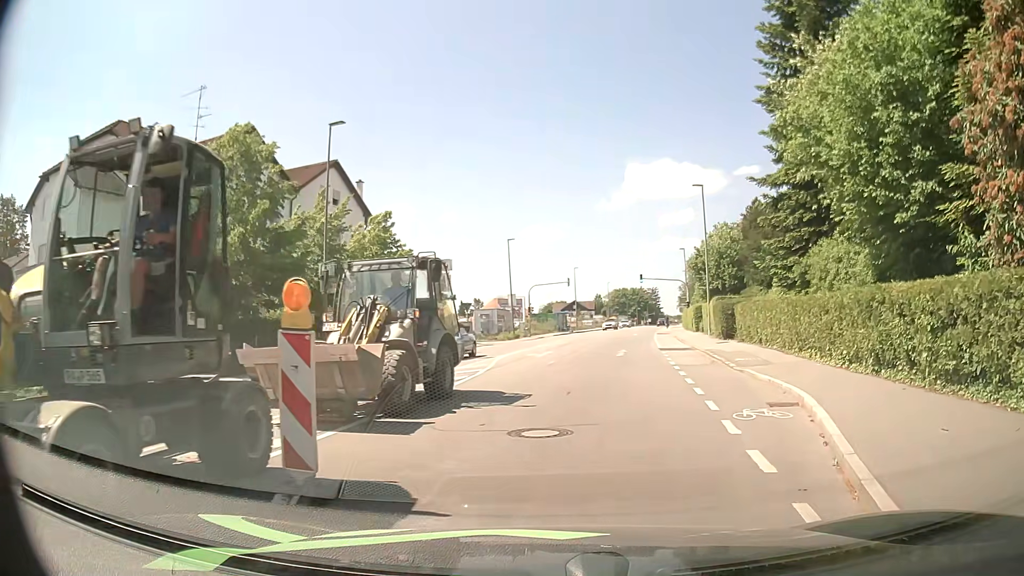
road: tertiary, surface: asphalt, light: Day
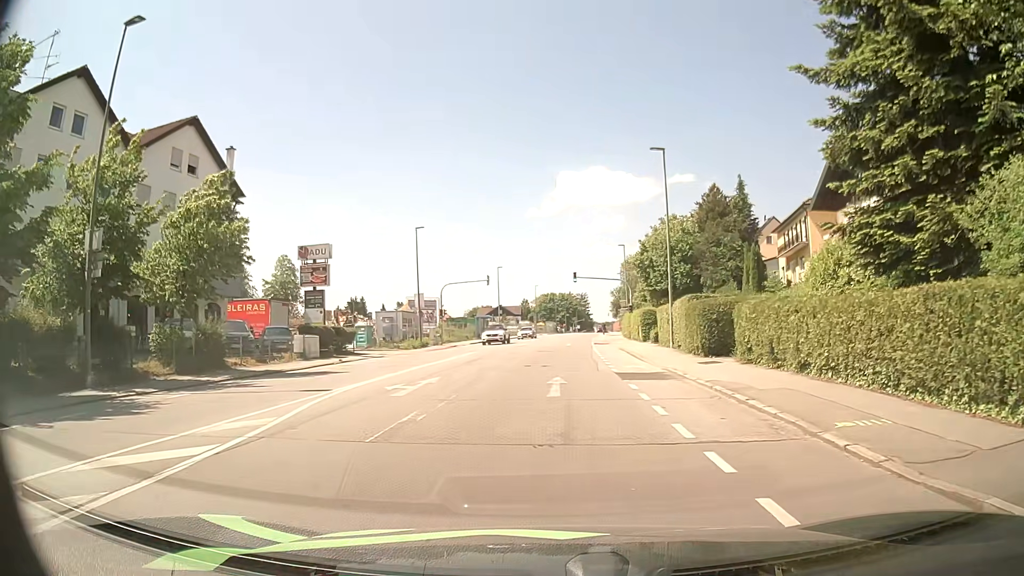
(+0.9, +12.0) m; +6°
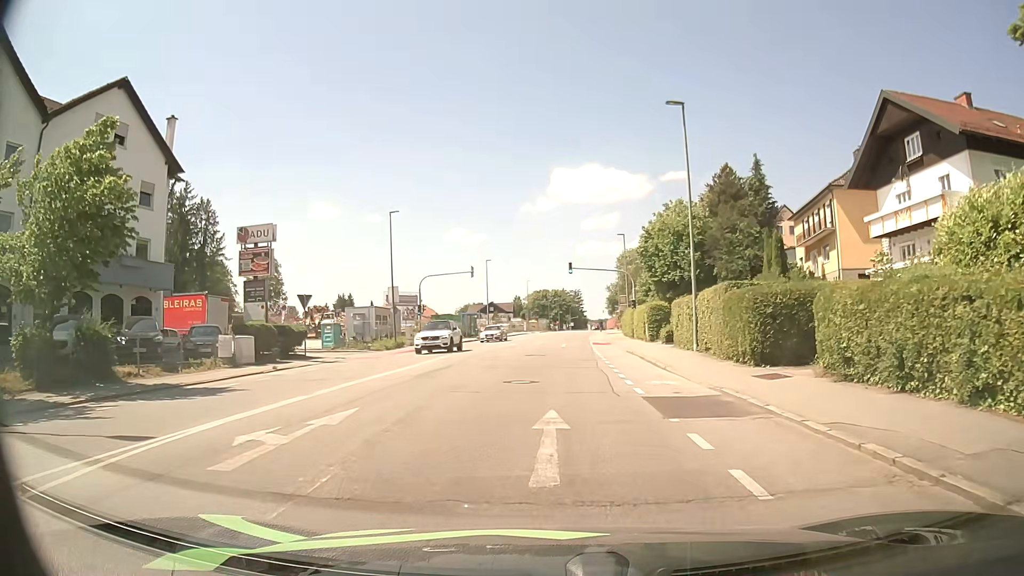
(0.0, +7.2) m; +1°
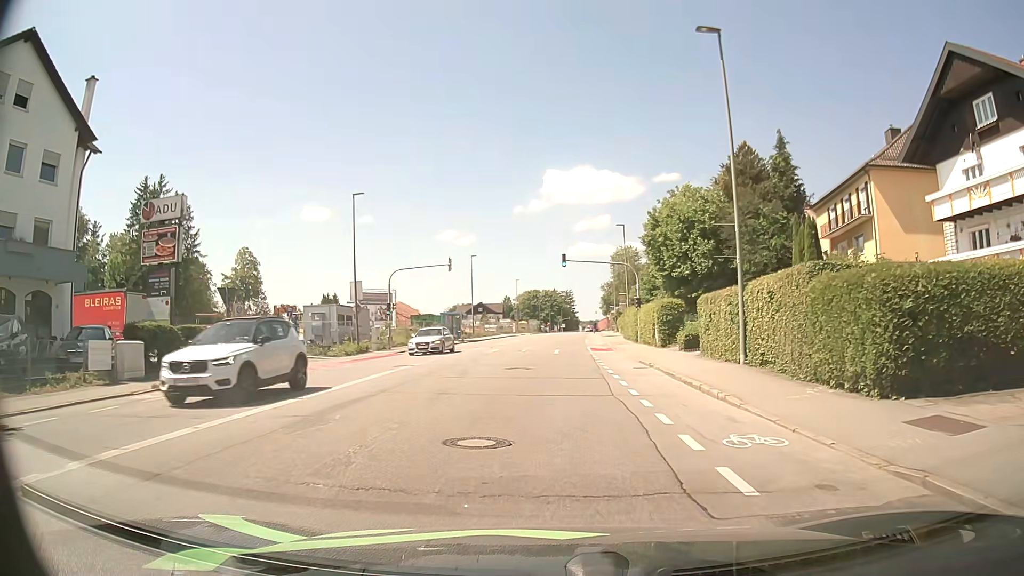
(0.0, +7.8) m; 0°
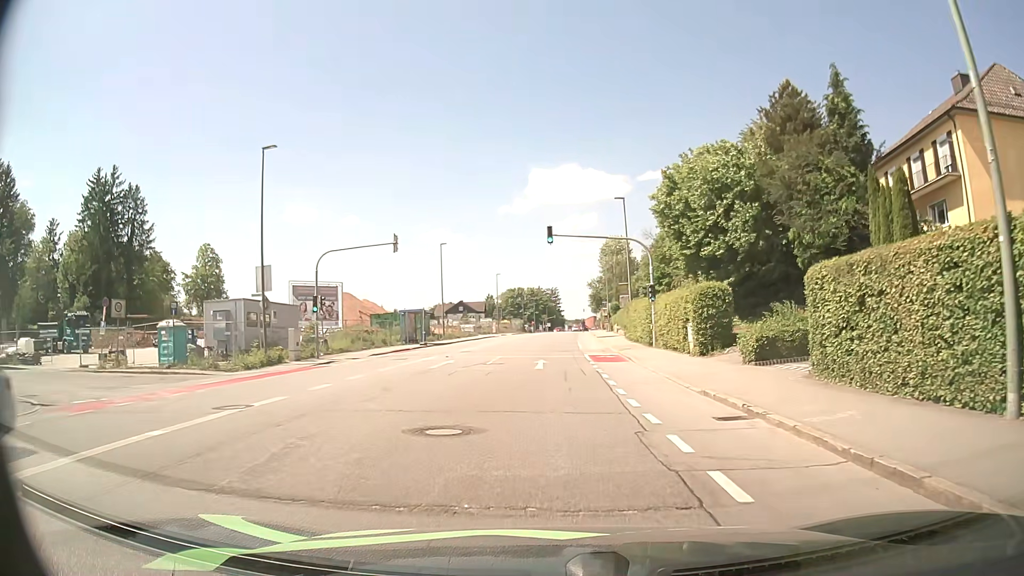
(+0.2, +12.6) m; +2°
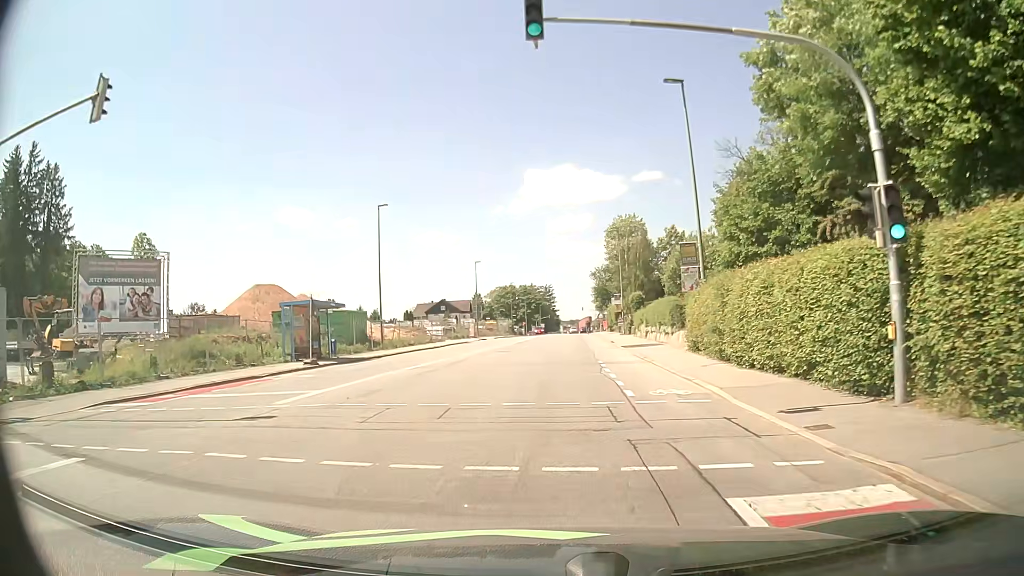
(0.0, +24.8) m; 0°
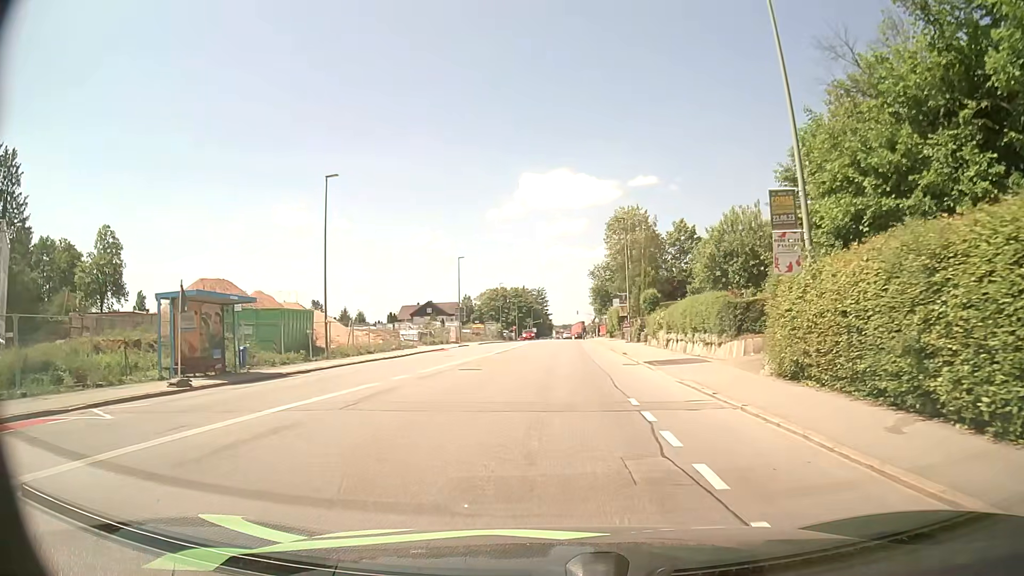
(0.0, +10.7) m; 0°
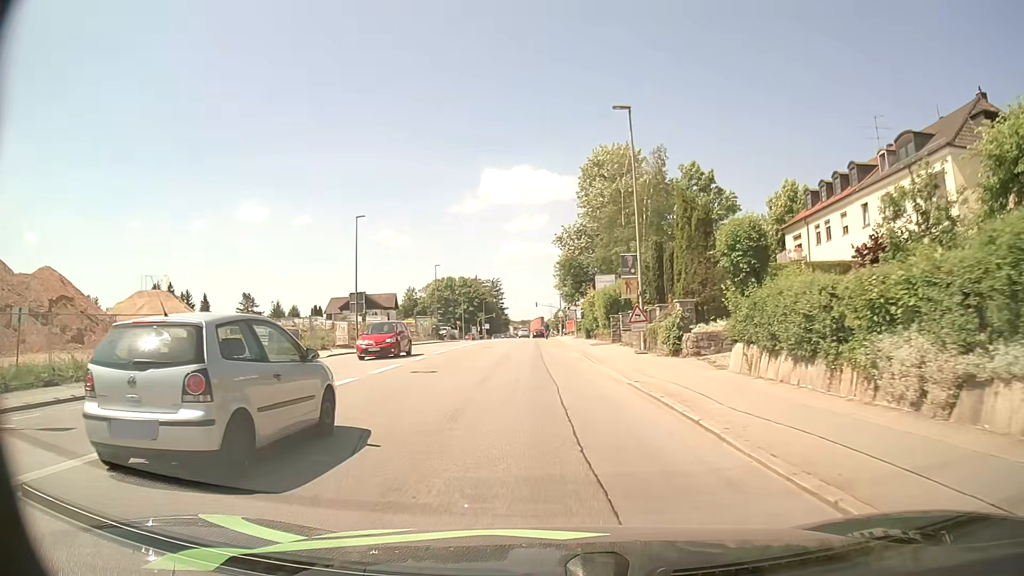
(+1.2, +28.5) m; +4°
(0, +10) (0, +20) (0, +30) (0, +40) (-1, +50) (-1, +60) (-1, +70) (-1, +80) (-1, +90) (-1, +100) m
